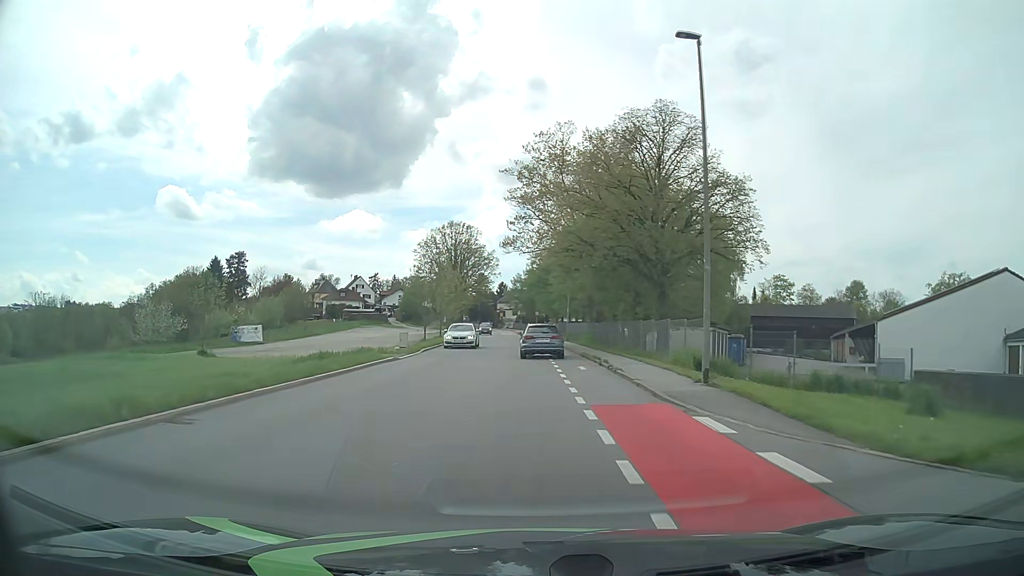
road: tertiary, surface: asphalt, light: Day
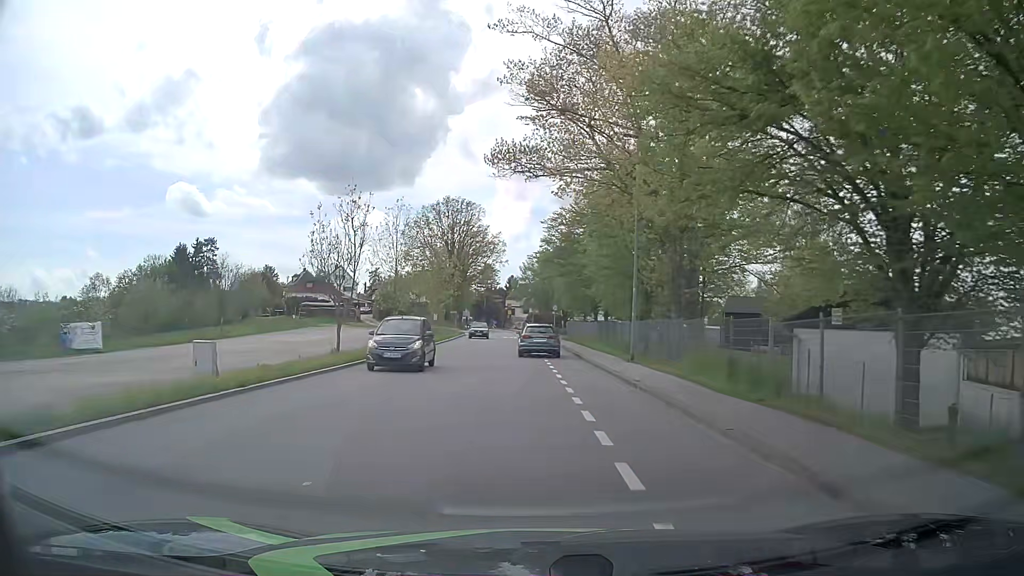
(-0.2, +30.3) m; -1°
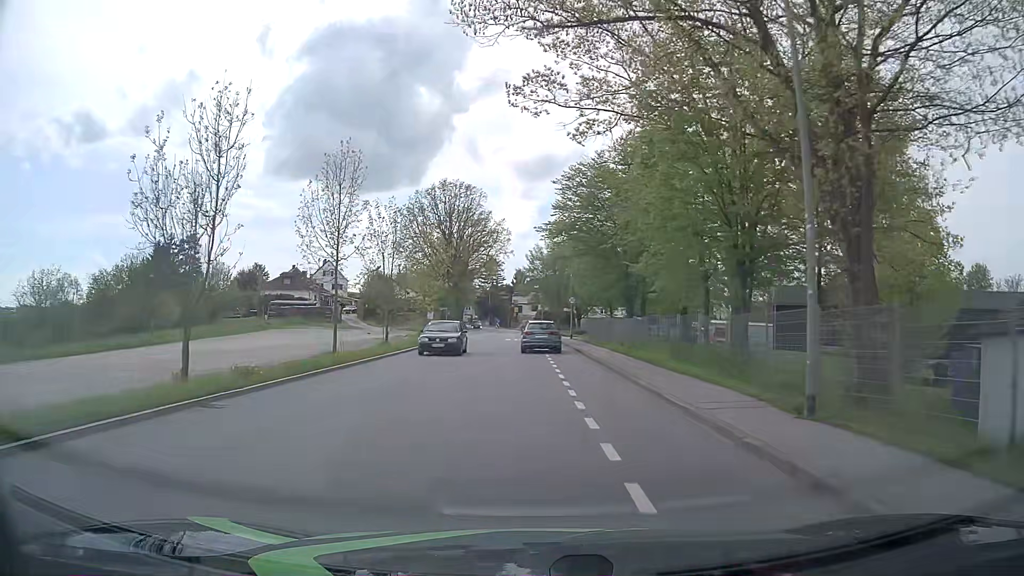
(-0.1, +14.8) m; -1°
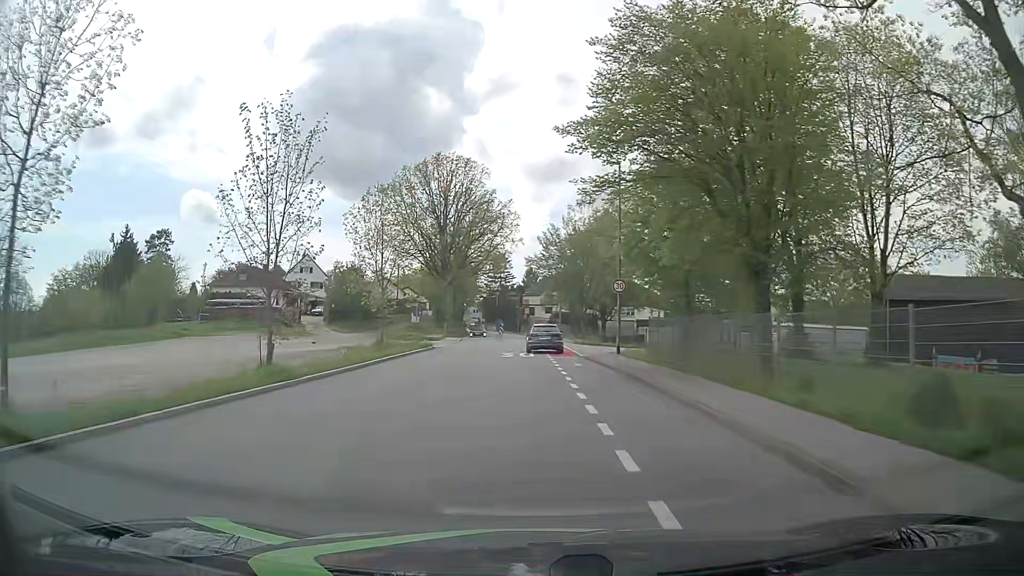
(0.0, +20.5) m; -1°
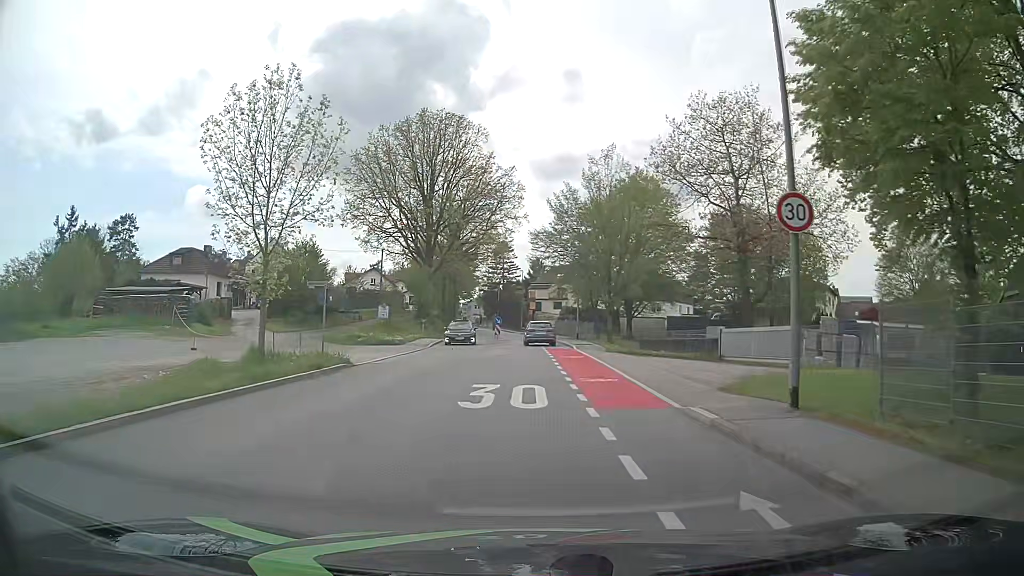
(+0.1, +18.2) m; 0°
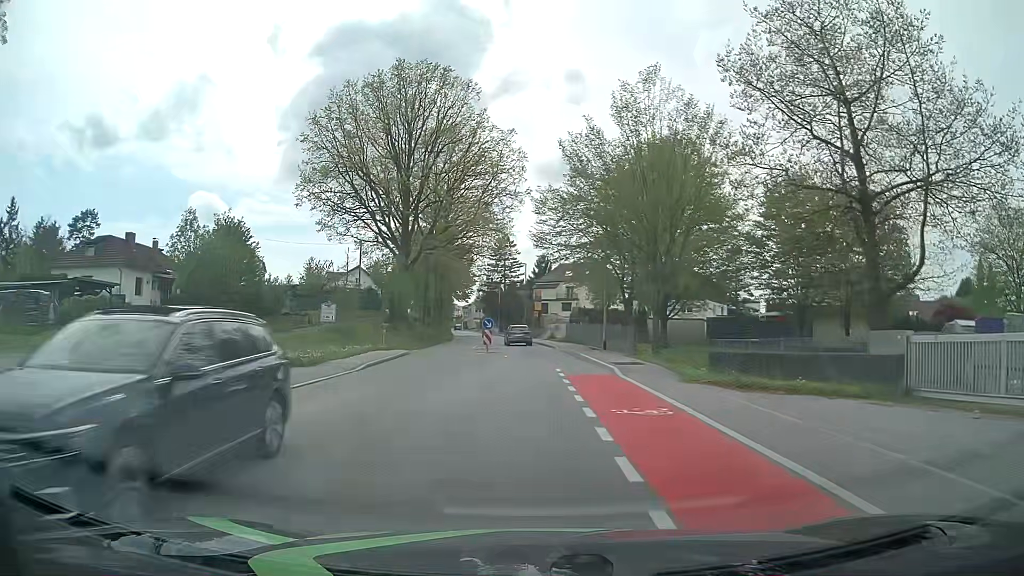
(+0.1, +15.9) m; -2°
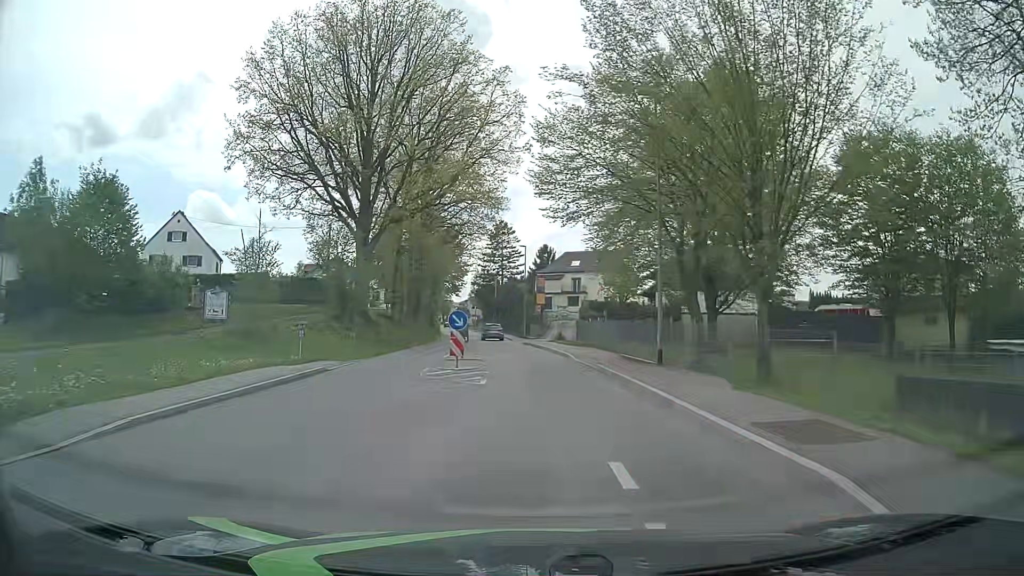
(+0.3, +14.4) m; +1°
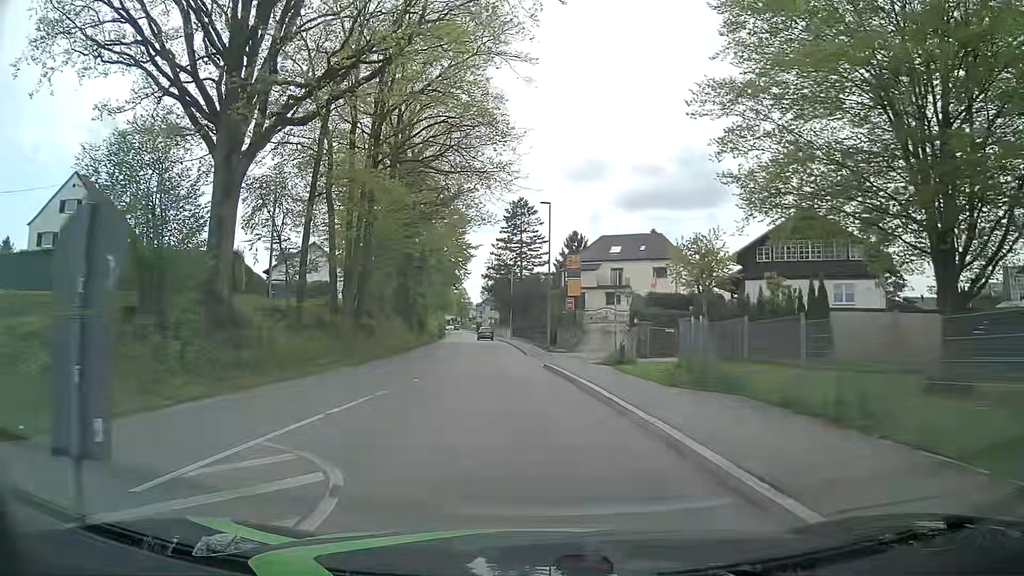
(-0.1, +22.8) m; -2°
(0, +10) (-1, +20) (-1, +30) (-2, +40) (-3, +50) (-3, +60) (-4, +70) (-5, +80) (-6, +90) (-8, +100) m
